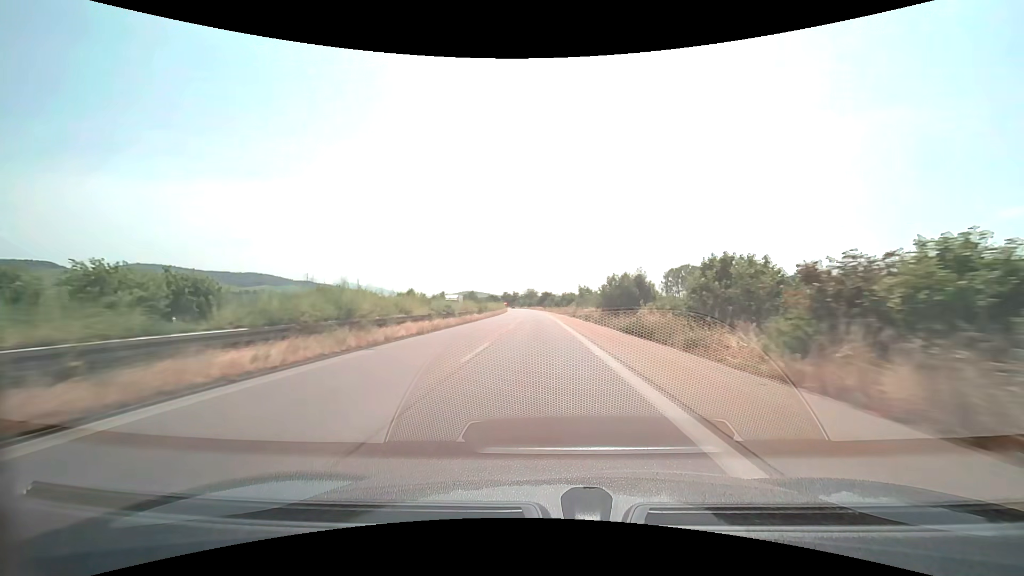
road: trunk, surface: asphalt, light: Day
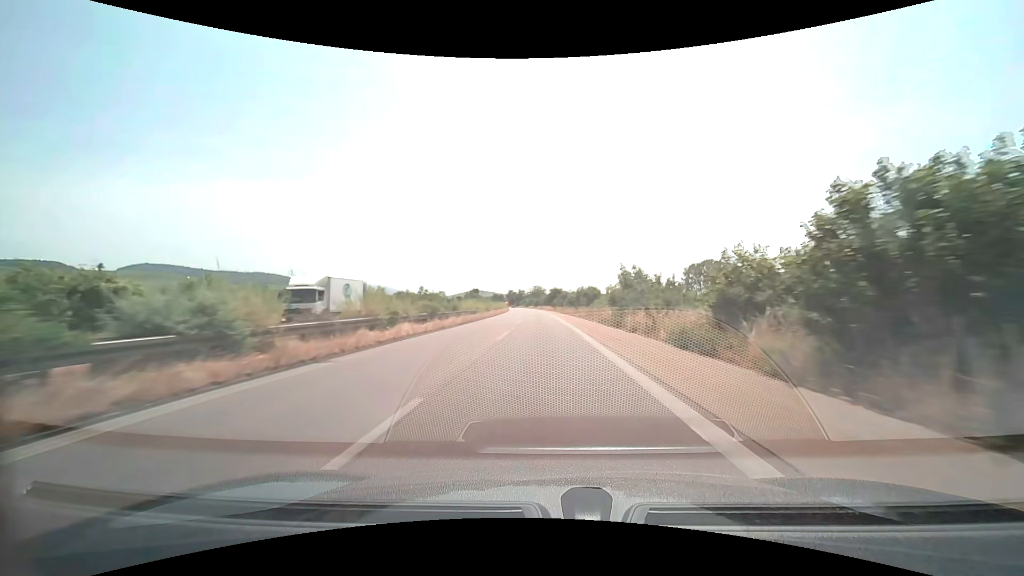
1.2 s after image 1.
(-0.2, +28.8) m; -1°
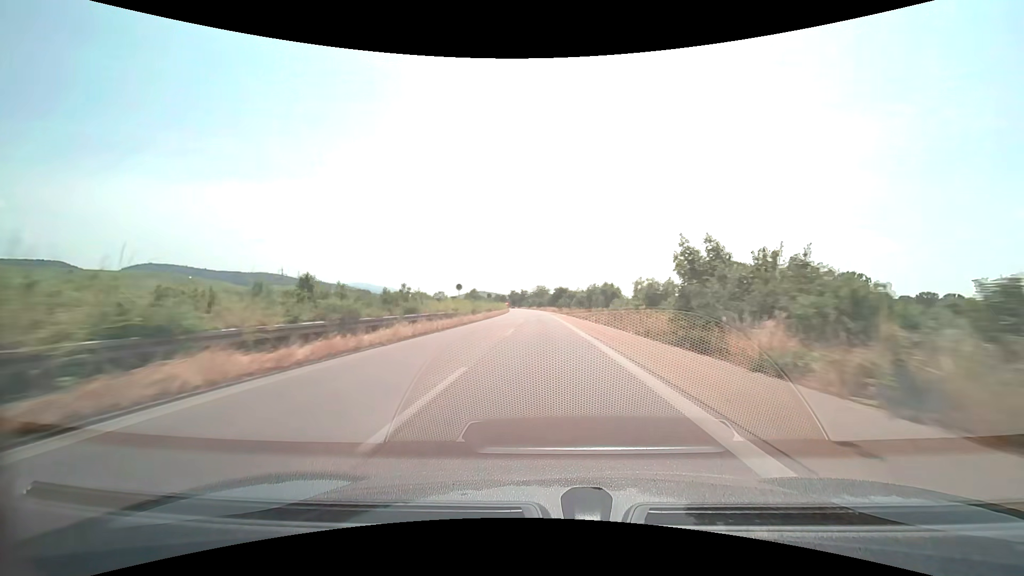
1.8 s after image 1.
(-0.1, +14.4) m; -1°
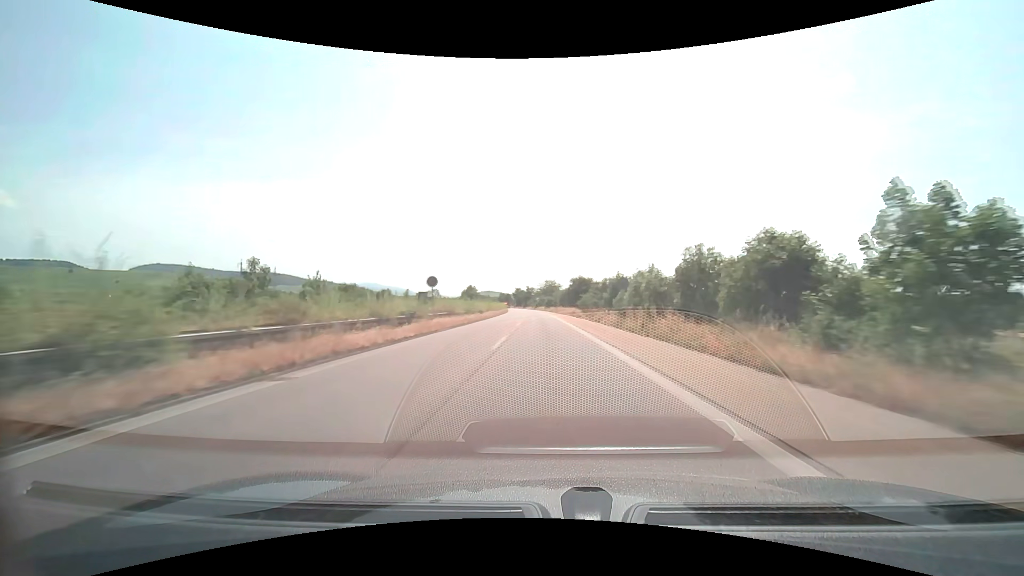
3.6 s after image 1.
(-0.4, +43.3) m; -1°
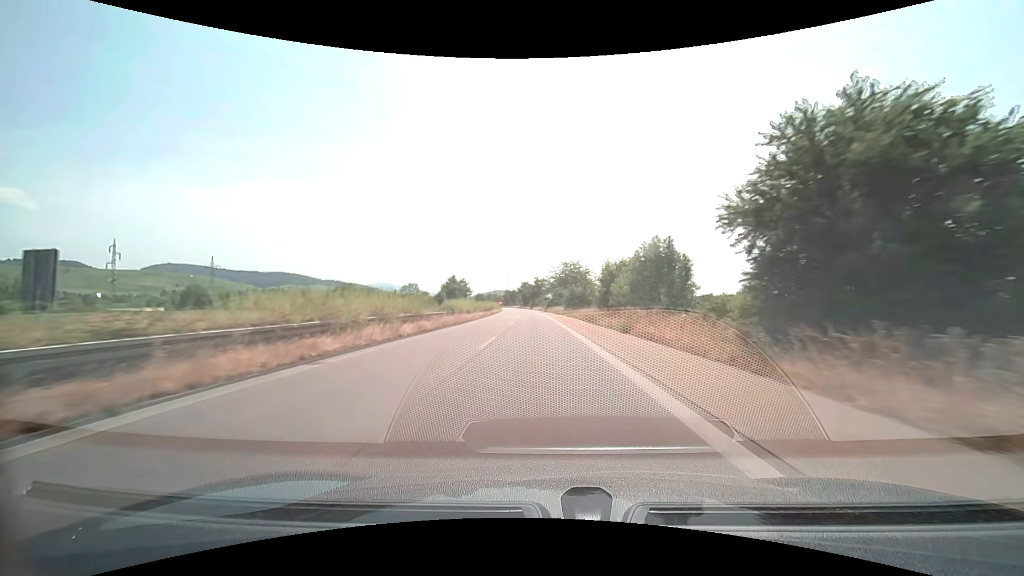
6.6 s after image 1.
(-0.9, +72.4) m; -2°
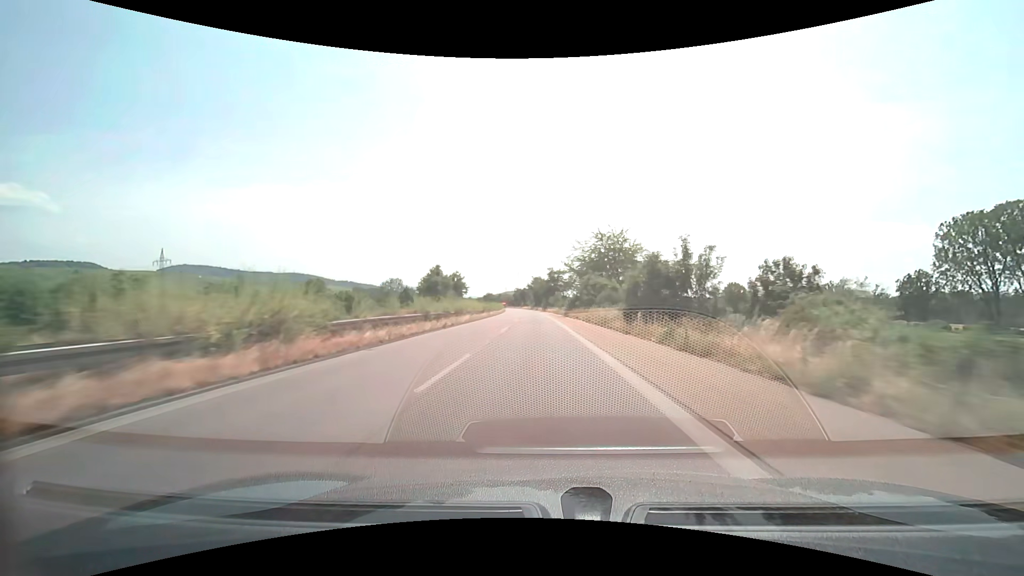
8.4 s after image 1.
(-0.6, +43.6) m; -2°
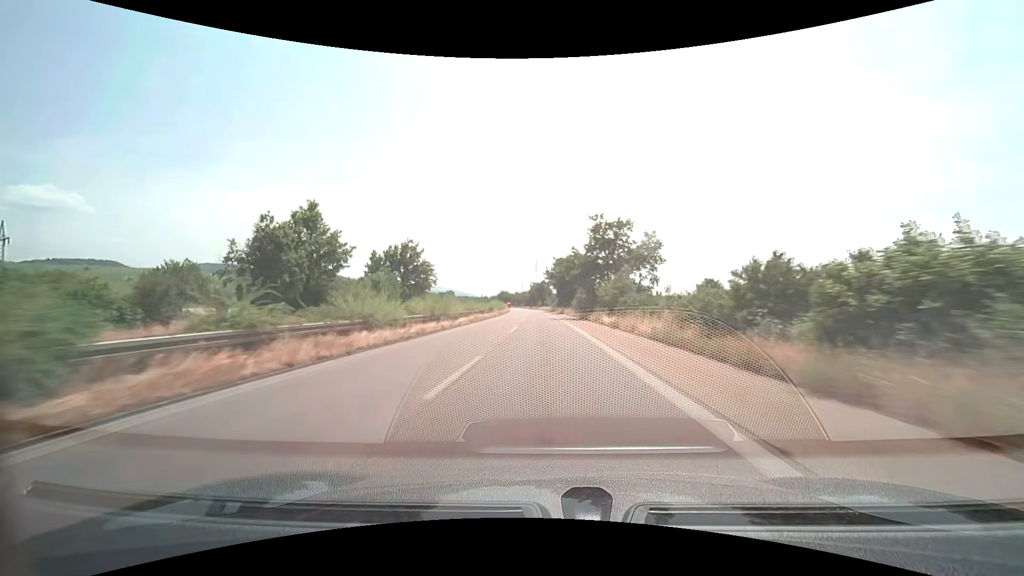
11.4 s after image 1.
(-1.7, +72.7) m; -3°
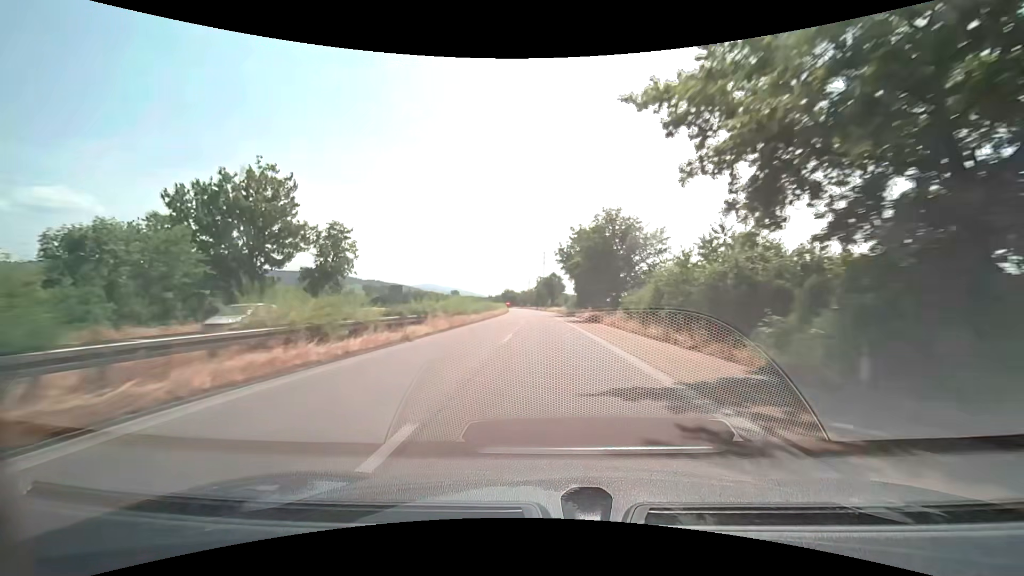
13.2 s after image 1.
(-0.1, +43.7) m; 0°
(0, +10) (0, +20) (0, +30) (0, +40) (-1, +50) (-1, +60) (-1, +70) (-1, +80) (-2, +90) (-2, +100) m
